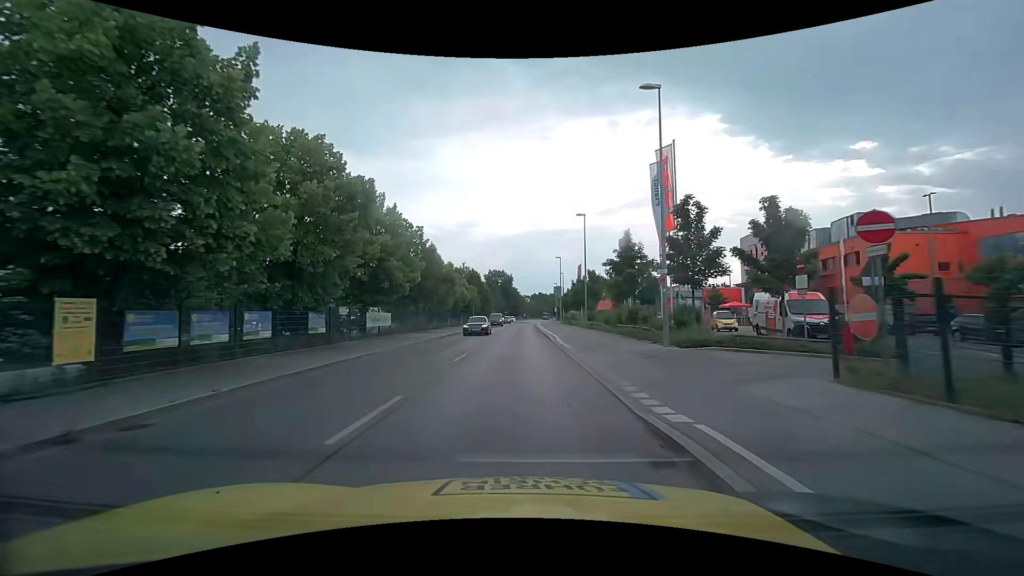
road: tertiary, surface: asphalt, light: Day
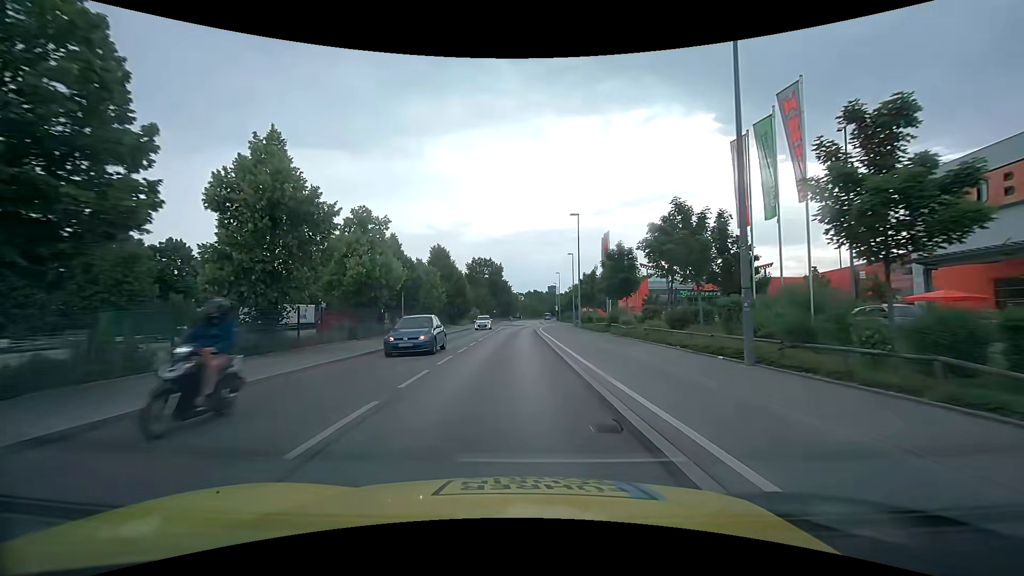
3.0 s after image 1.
(+0.2, +32.7) m; +1°
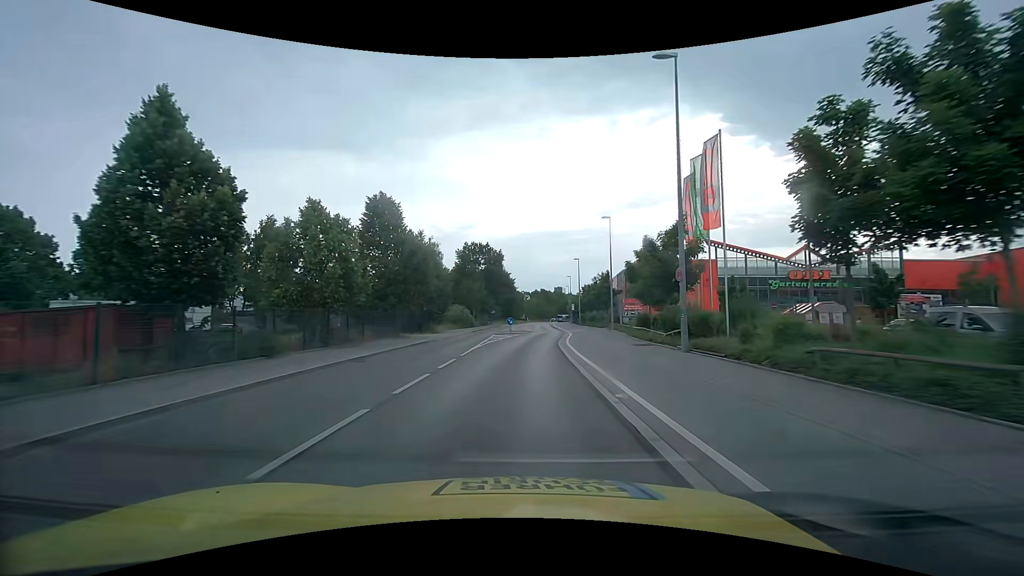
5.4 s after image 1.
(-0.1, +27.8) m; -1°
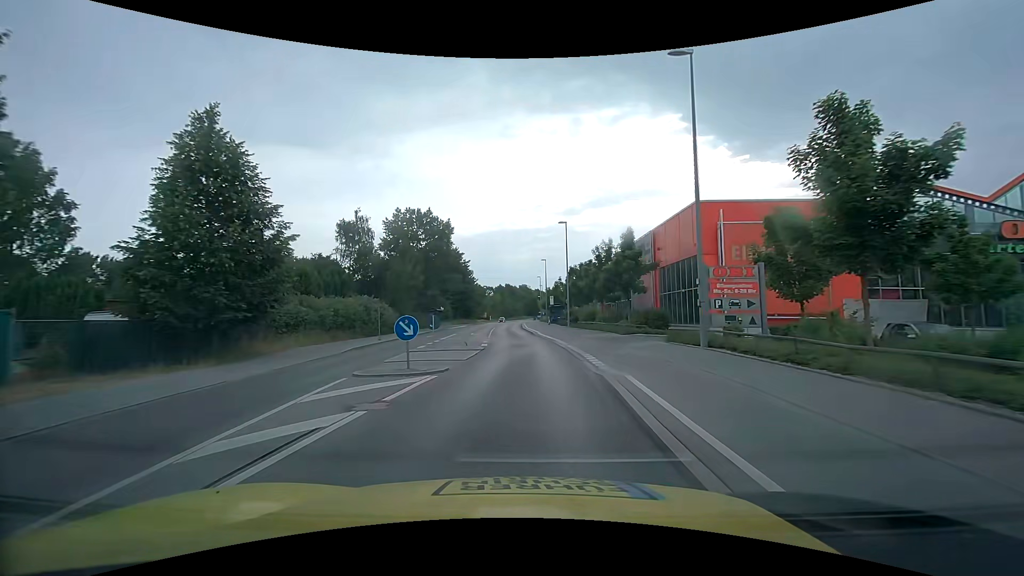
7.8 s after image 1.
(+1.0, +28.8) m; +4°
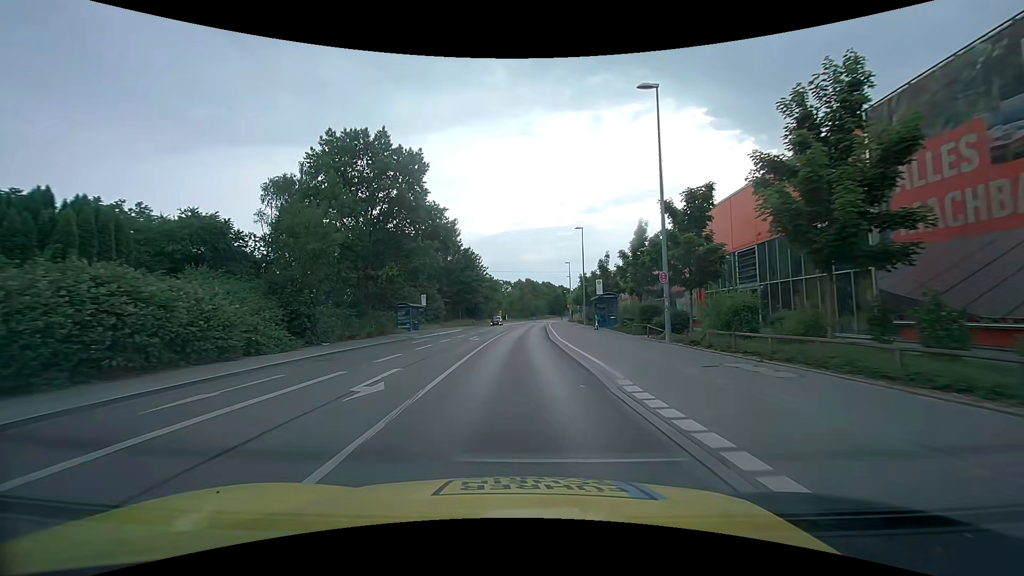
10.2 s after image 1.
(-0.1, +28.7) m; -3°
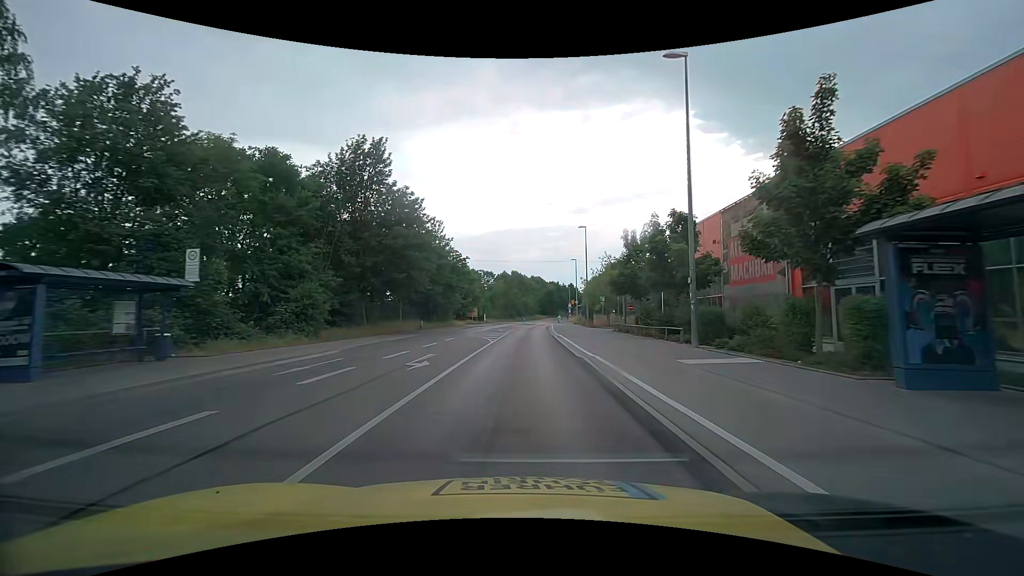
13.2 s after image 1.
(+0.6, +35.7) m; +2°
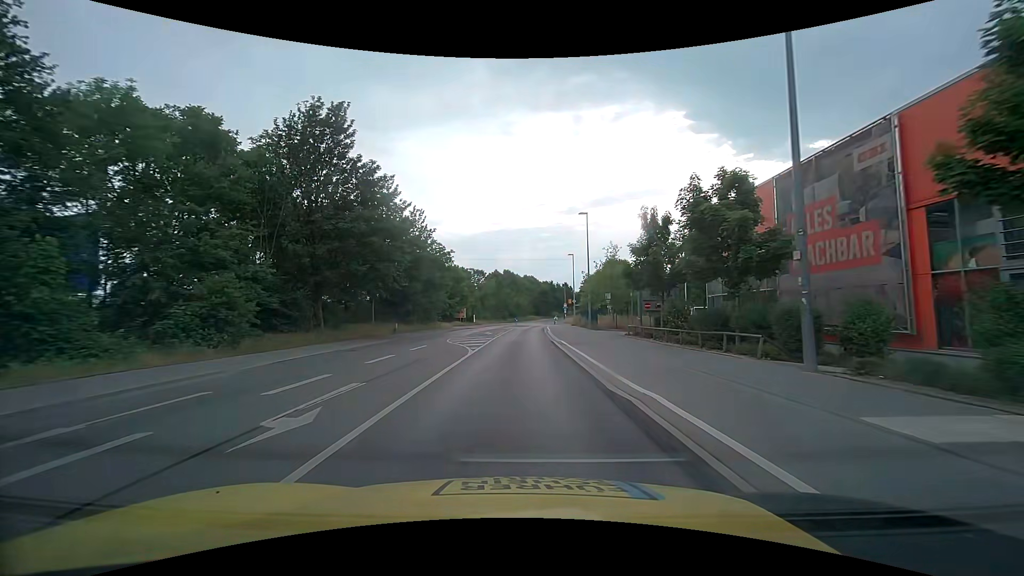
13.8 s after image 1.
(0.0, +7.1) m; +1°
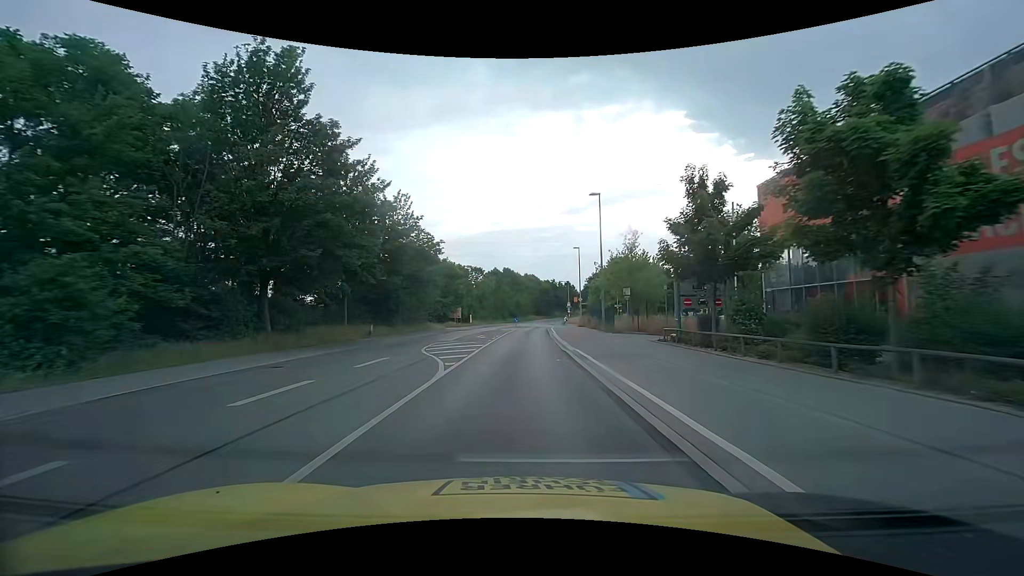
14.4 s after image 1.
(0.0, +7.1) m; 0°
(0, +10) (0, +20) (0, +30) (+1, +40) (+1, +50) (+2, +60) (+2, +70) (+3, +80) (+3, +90) (+3, +100) m
